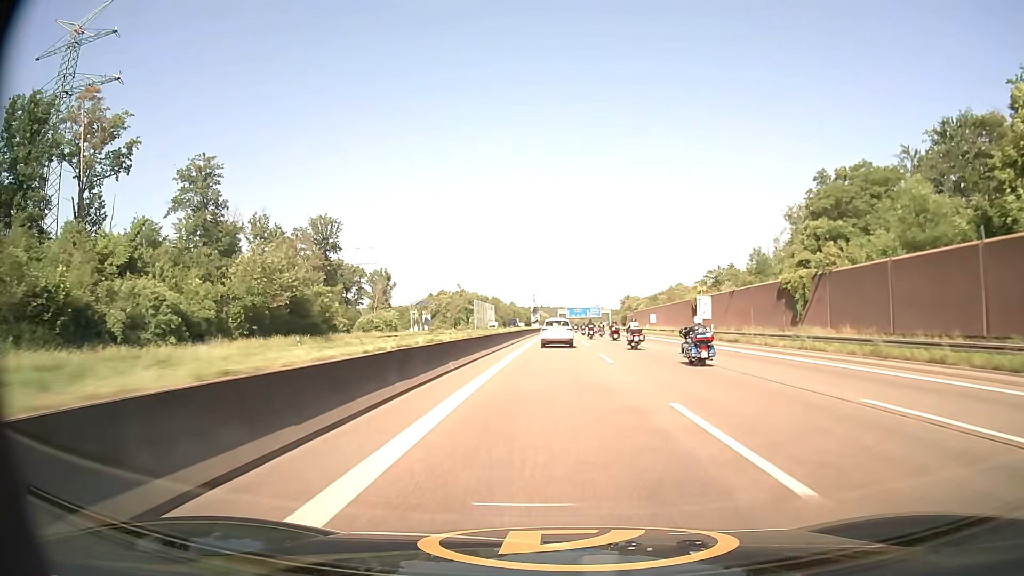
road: motorway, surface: asphalt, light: Day
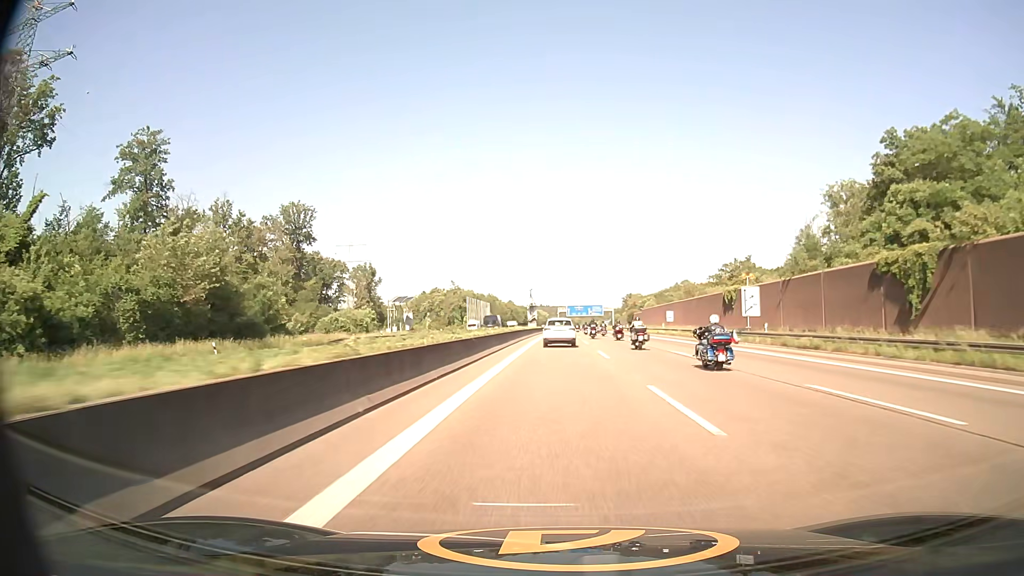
(0.0, +15.0) m; 0°
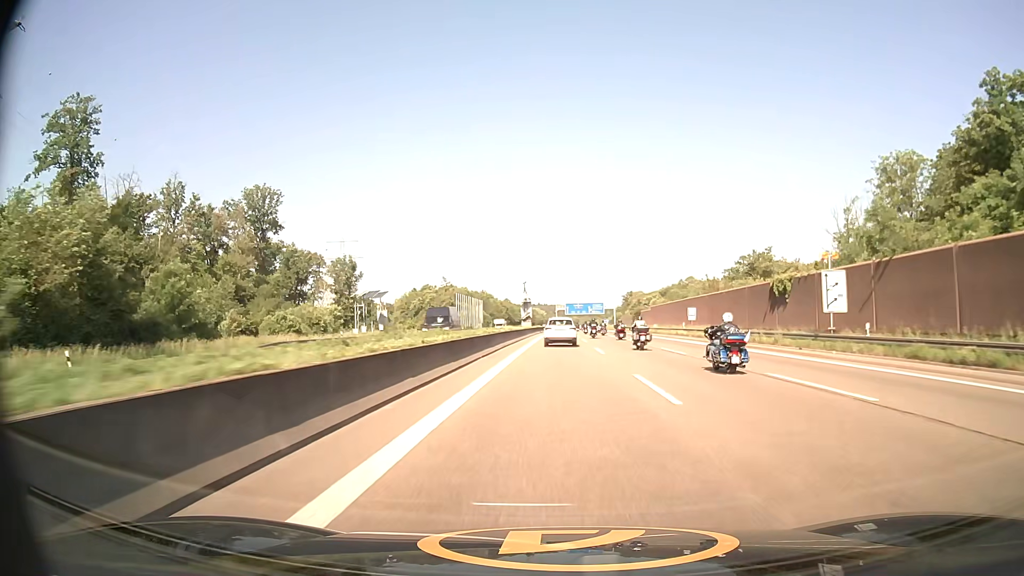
(0.0, +14.9) m; 0°
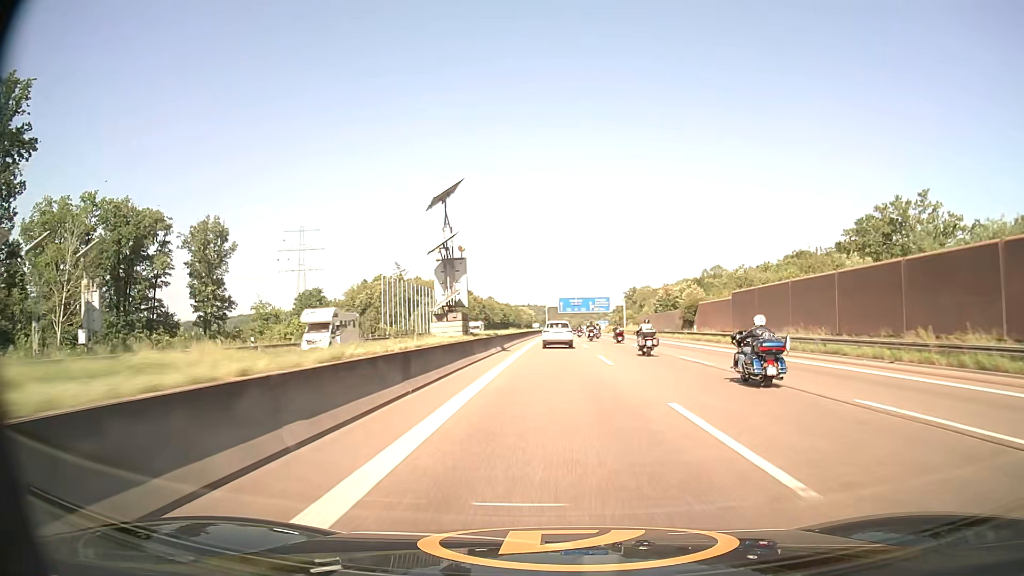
(+0.6, +59.7) m; +1°
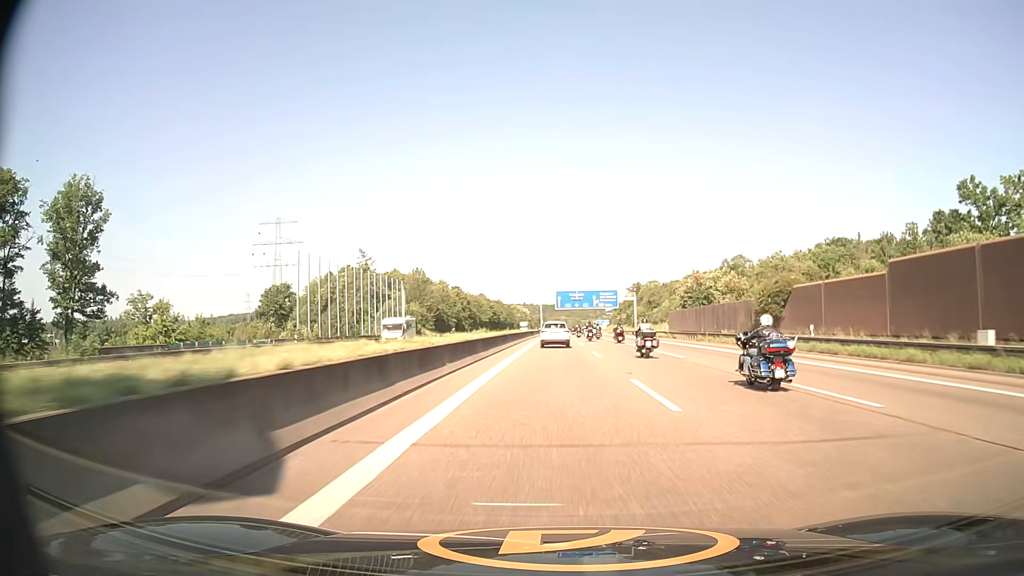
(+0.2, +30.6) m; +1°
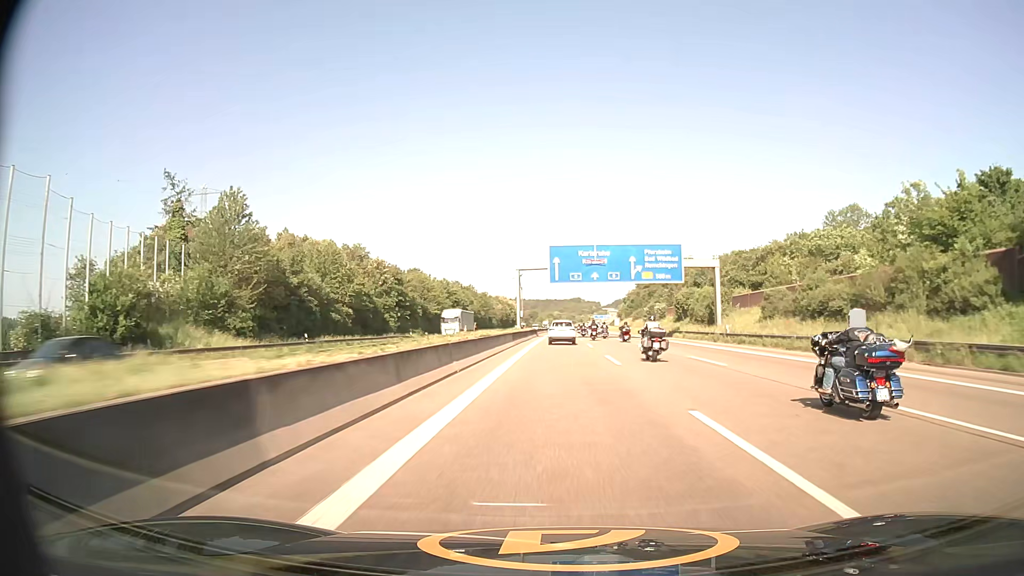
(+0.1, +78.4) m; 0°
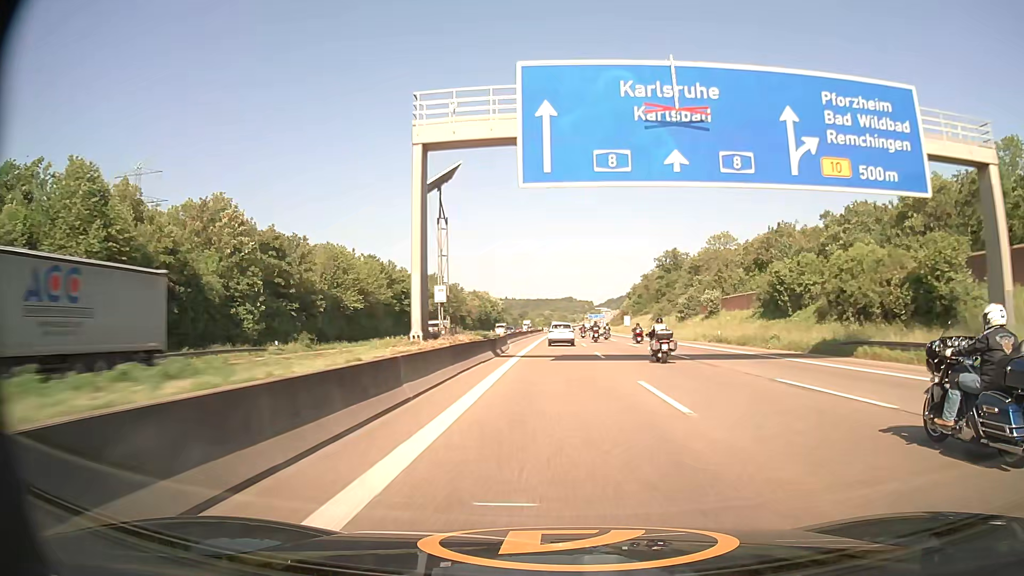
(+0.3, +48.0) m; +1°
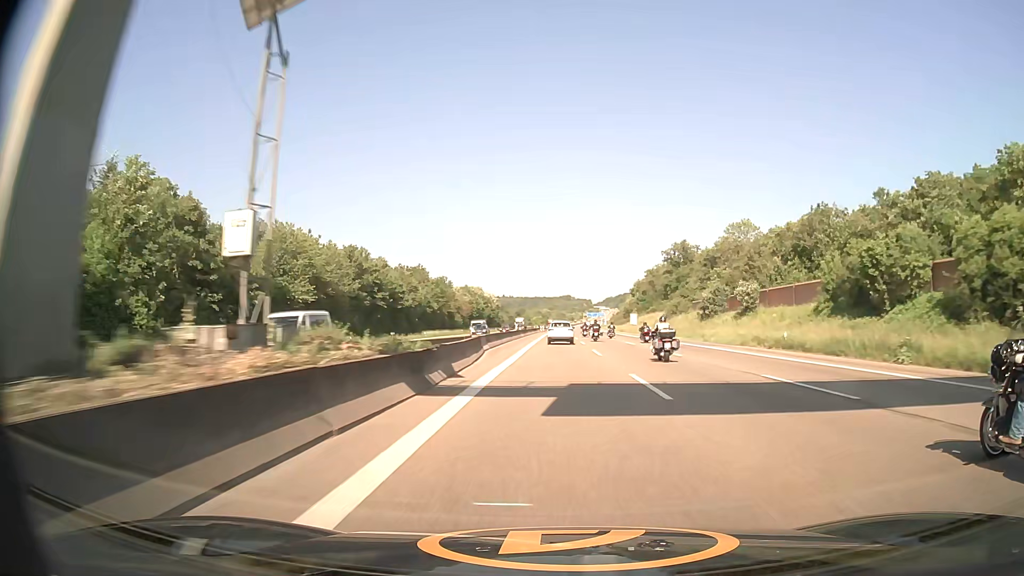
(0.0, +16.3) m; 0°
(0, +10) (0, +20) (0, +30) (0, +40) (0, +50) (+1, +60) (+1, +70) (+1, +80) (+1, +90) (+1, +100) m
